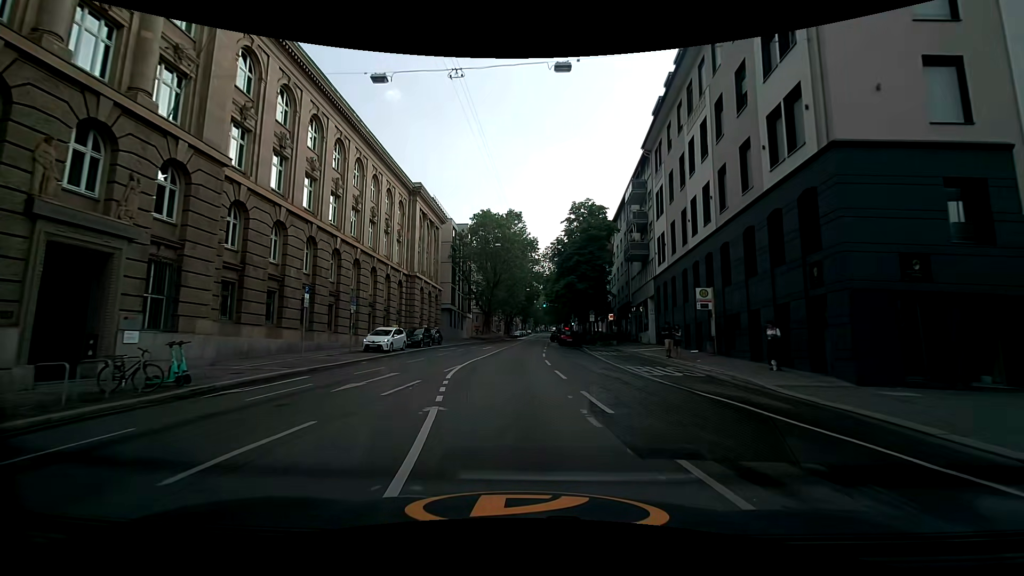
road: secondary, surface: asphalt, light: Day
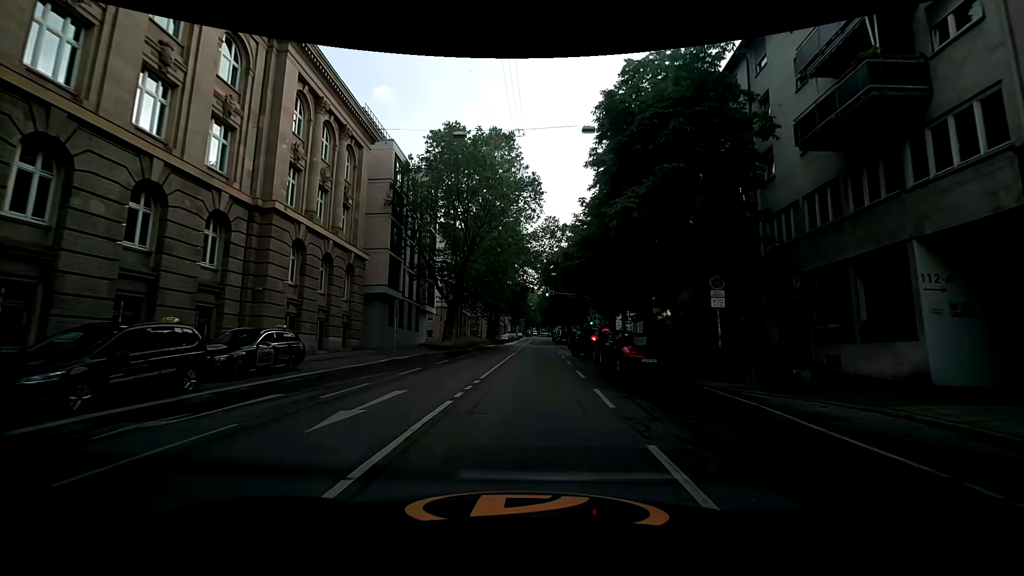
(+0.2, +30.1) m; +1°
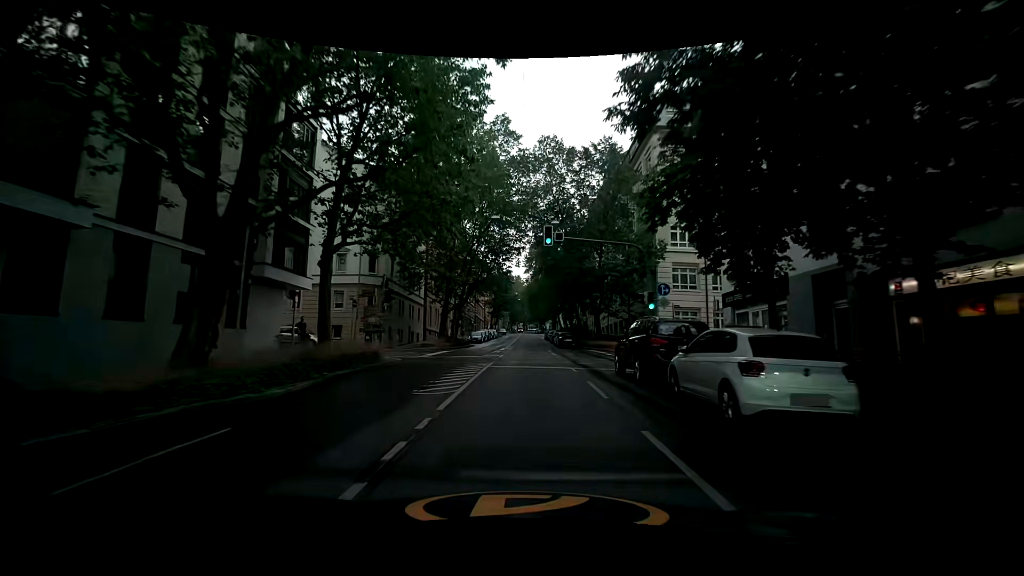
(+0.7, +30.3) m; +3°
